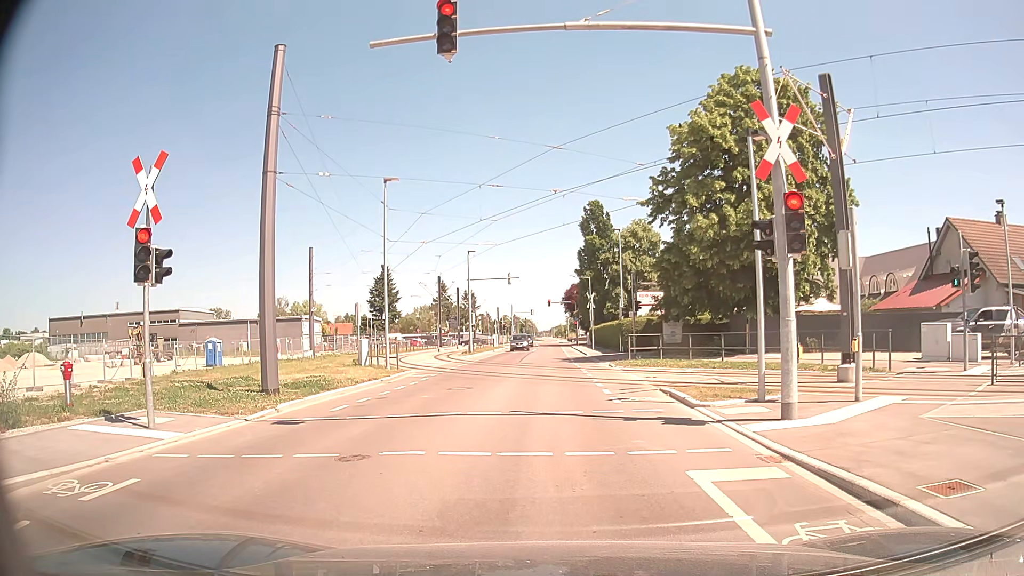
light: Day
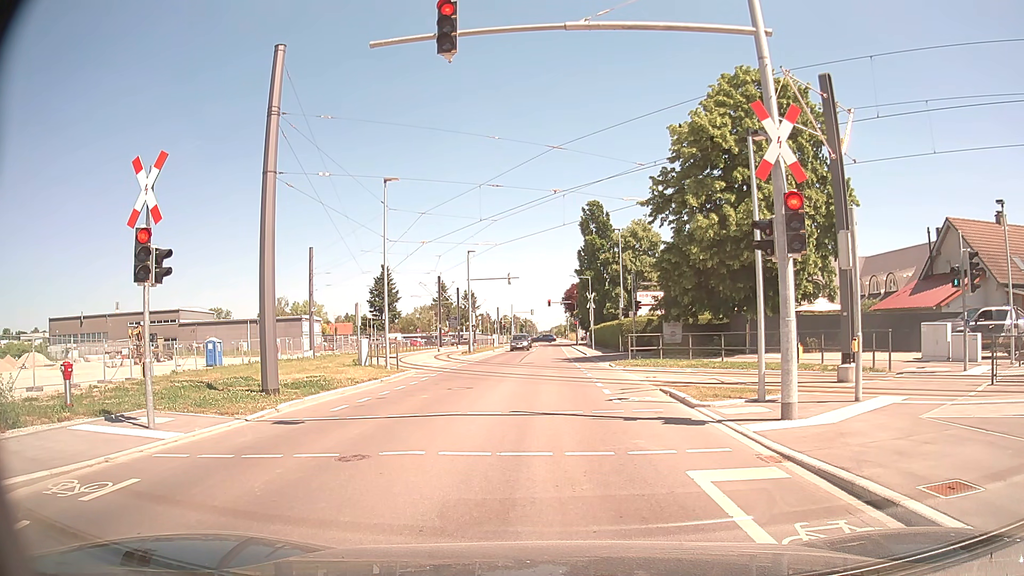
(0.0, 0.0) m; 0°
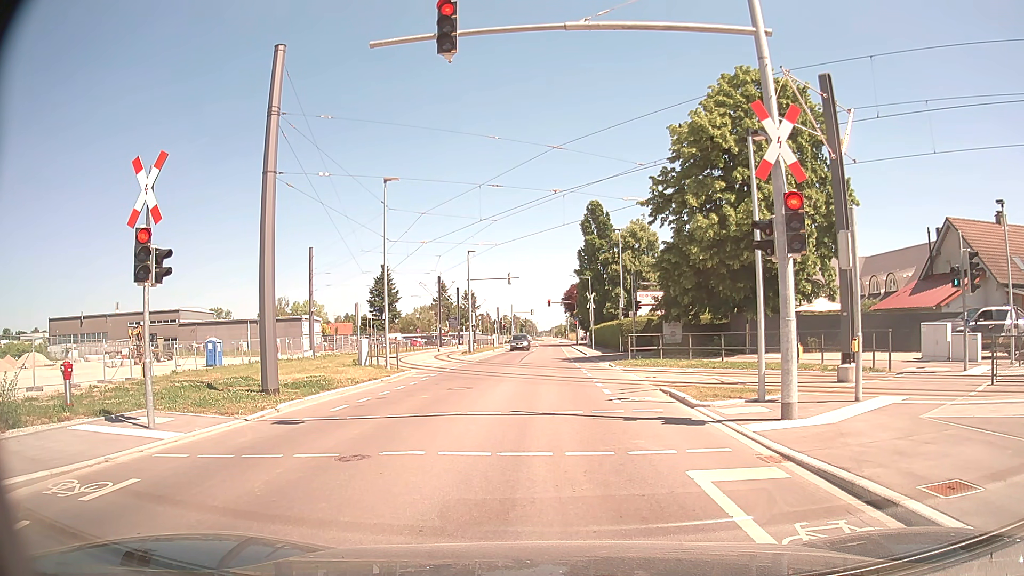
(0.0, 0.0) m; 0°
(0, +10) (0, +20) (0, +30) (0, +40) (0, +50) (0, +60) (0, +70) (0, +80) (0, +90) (0, +100) m
